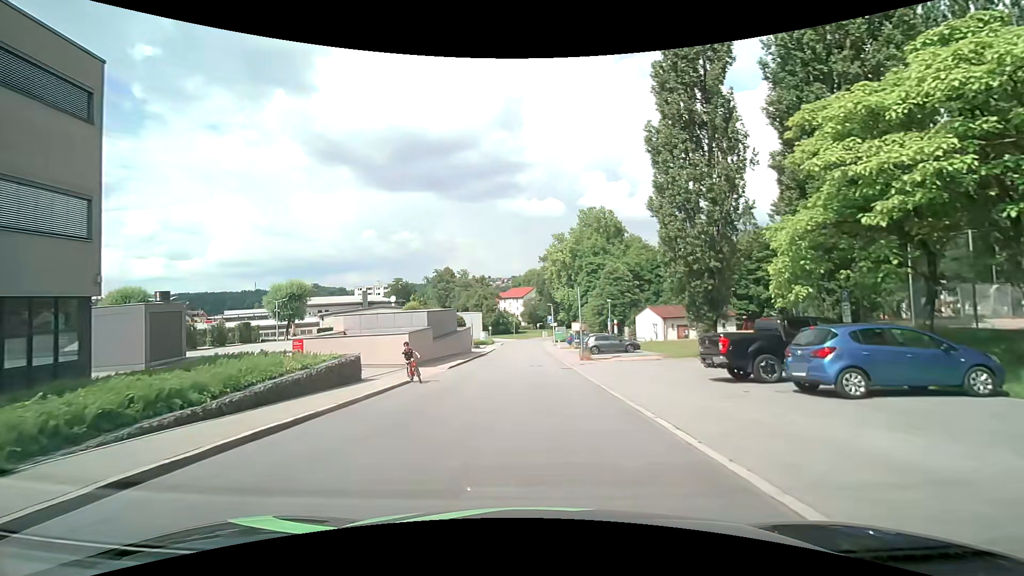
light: Day
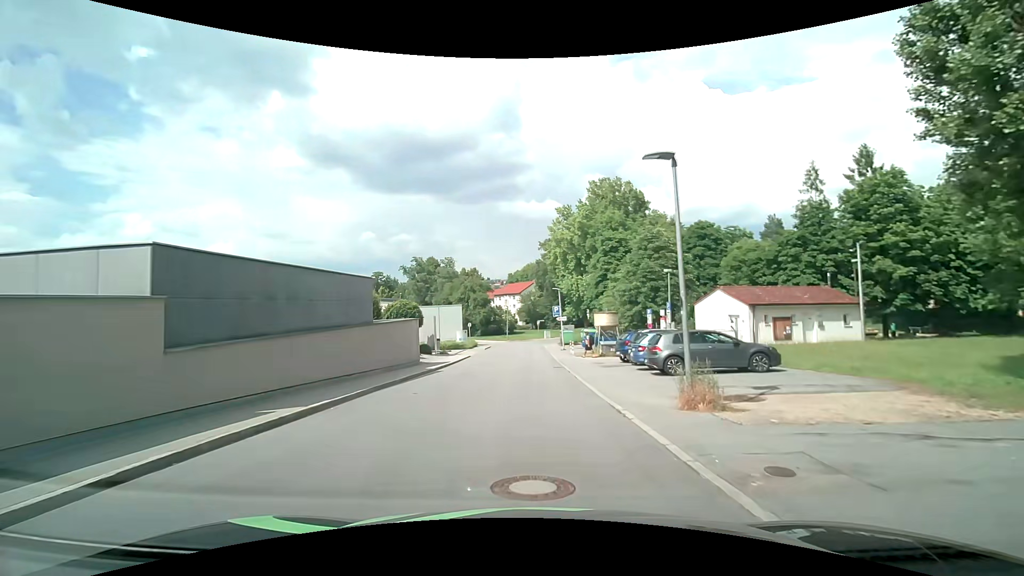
(+0.1, +22.1) m; 0°
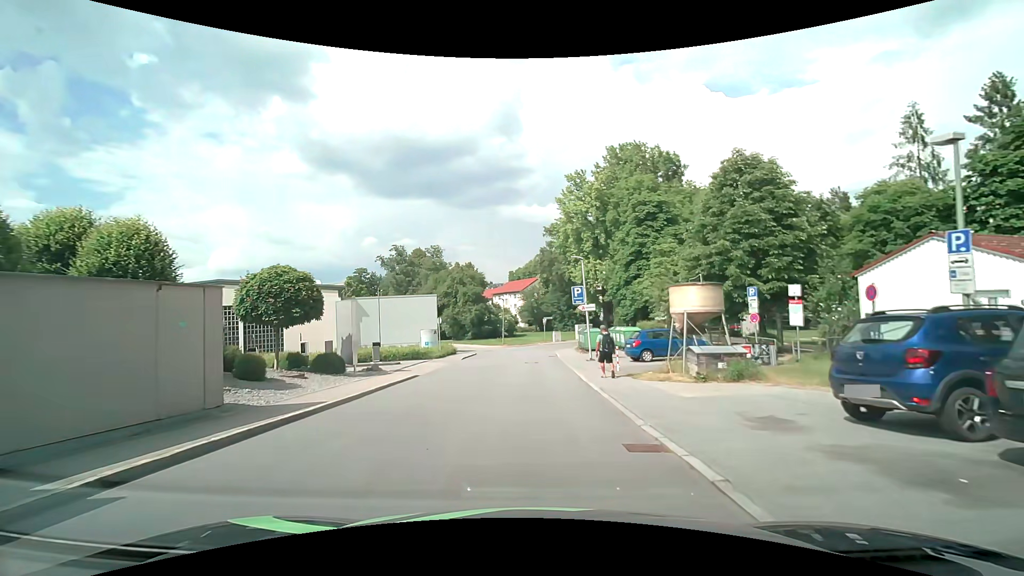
(0.0, +18.0) m; 0°
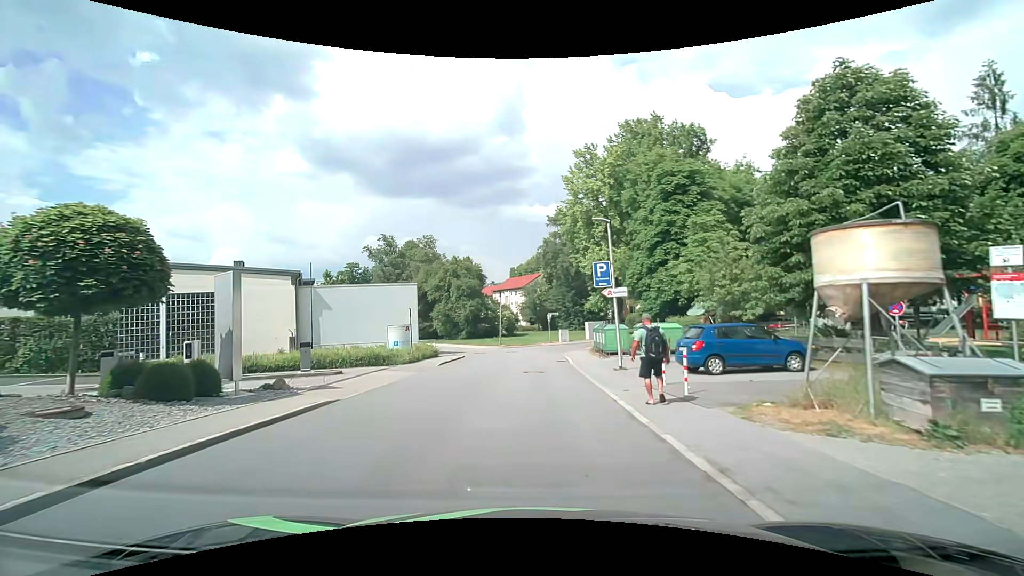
(0.0, +8.2) m; 0°
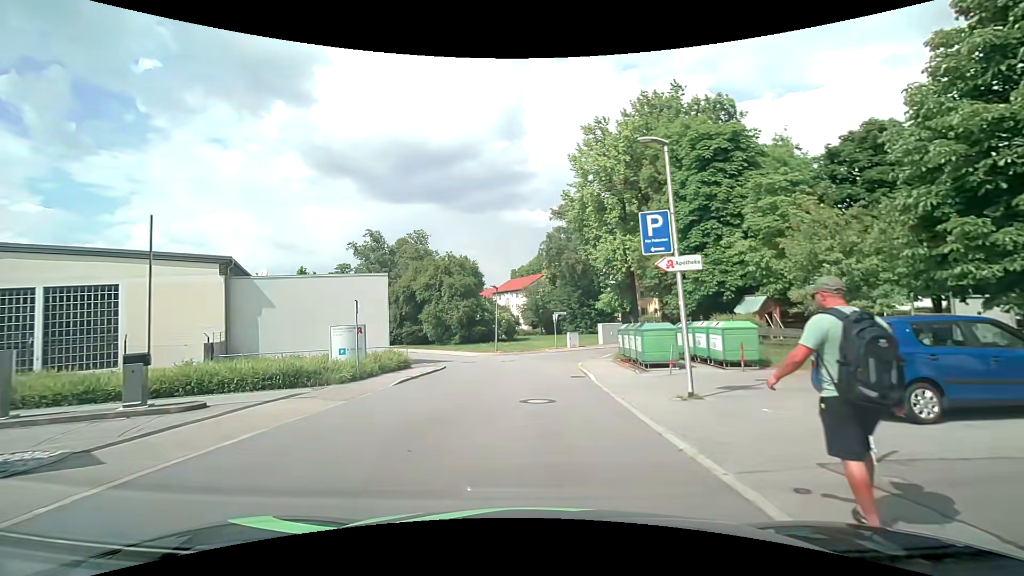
(0.0, +7.6) m; 0°
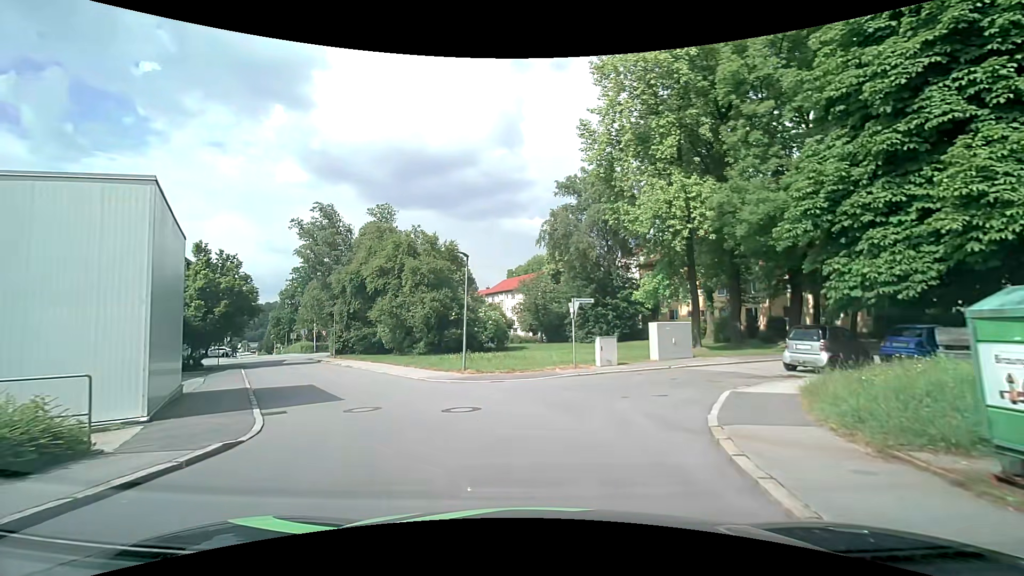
(+0.1, +17.1) m; 0°
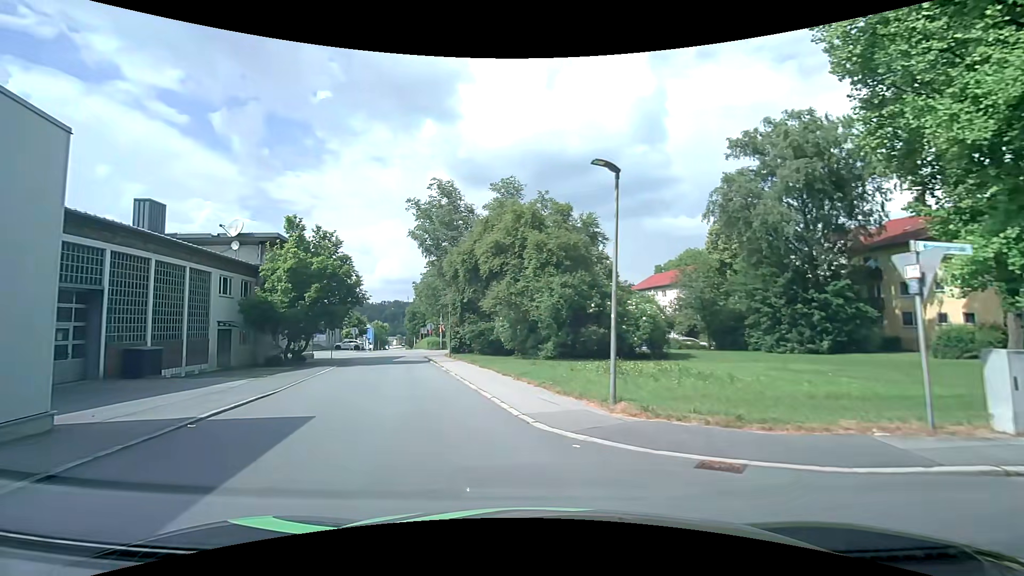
(-1.0, +10.8) m; -17°
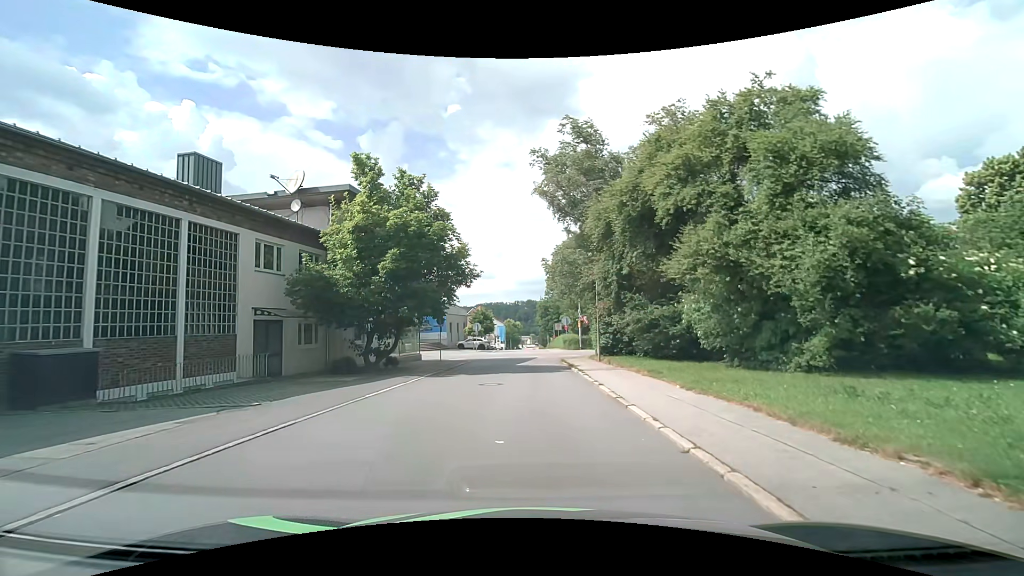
(-2.3, +13.1) m; -14°
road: residential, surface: asphalt
